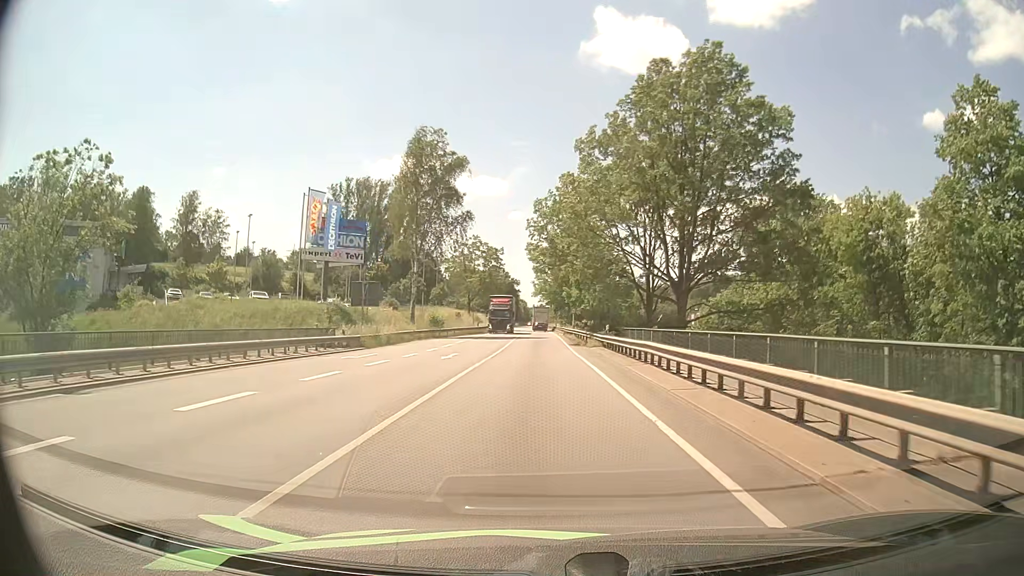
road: primary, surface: asphalt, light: Day
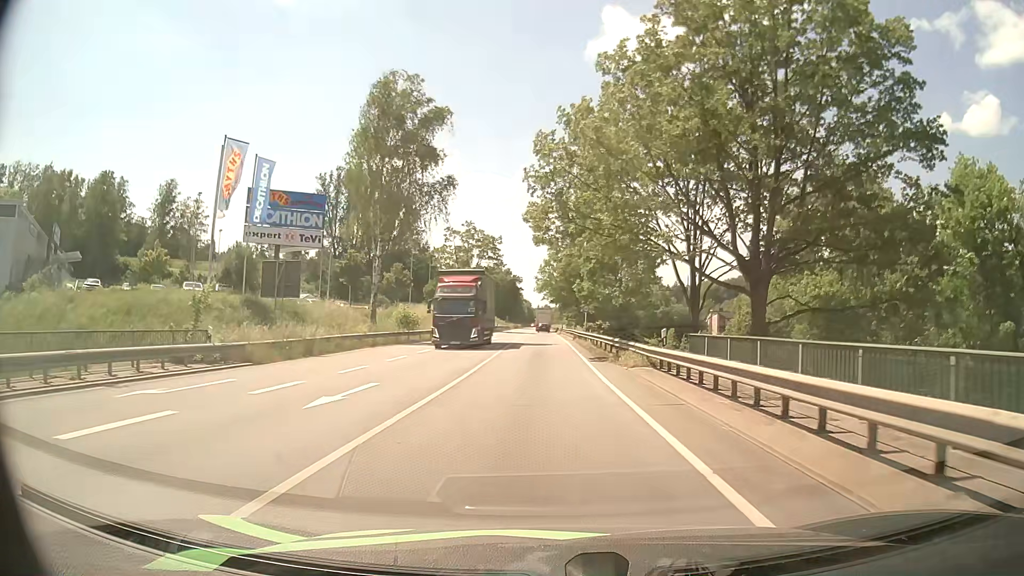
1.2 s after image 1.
(-0.1, +15.3) m; -1°
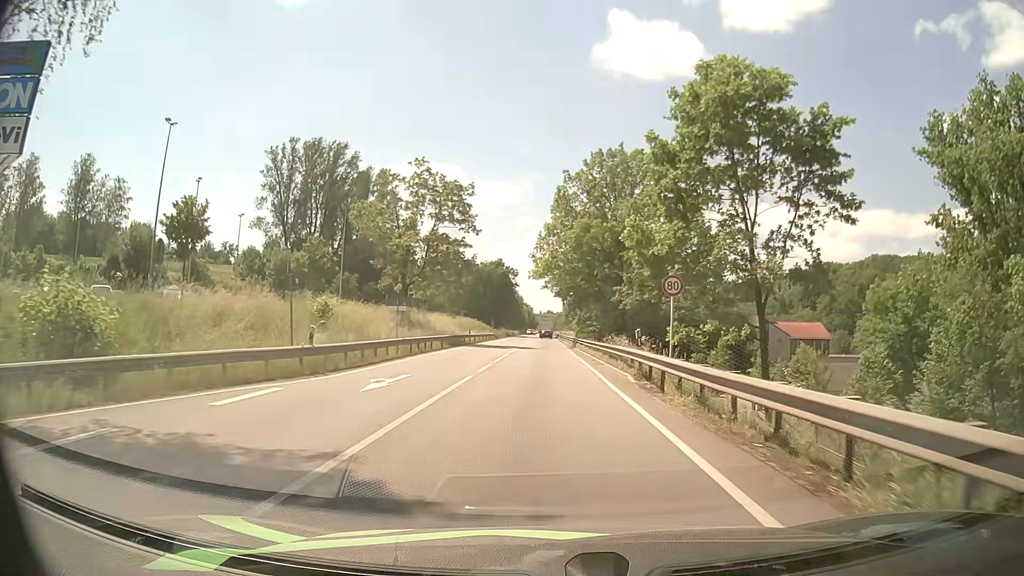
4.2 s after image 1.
(-0.2, +37.9) m; 0°
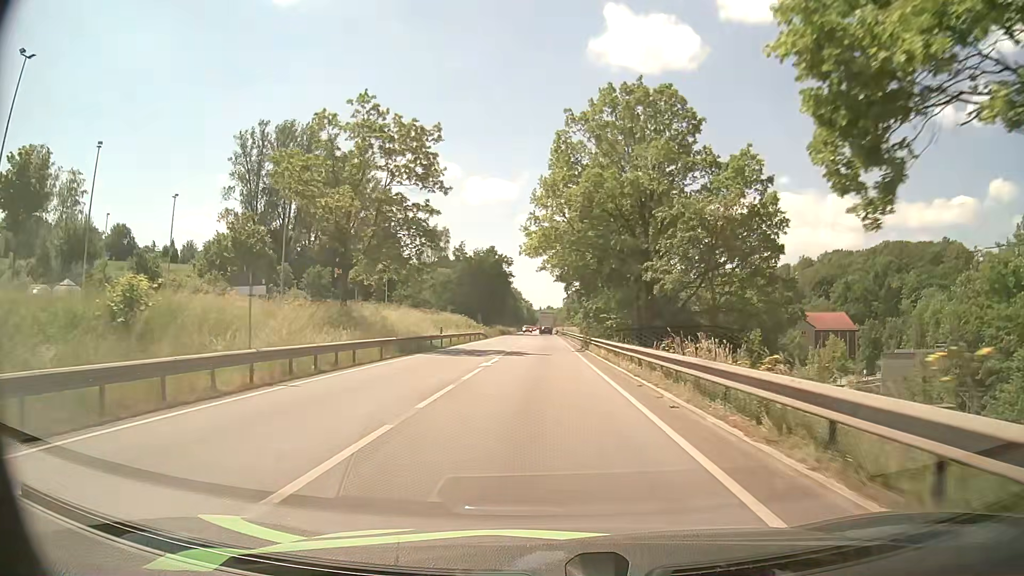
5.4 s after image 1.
(+0.1, +15.9) m; 0°
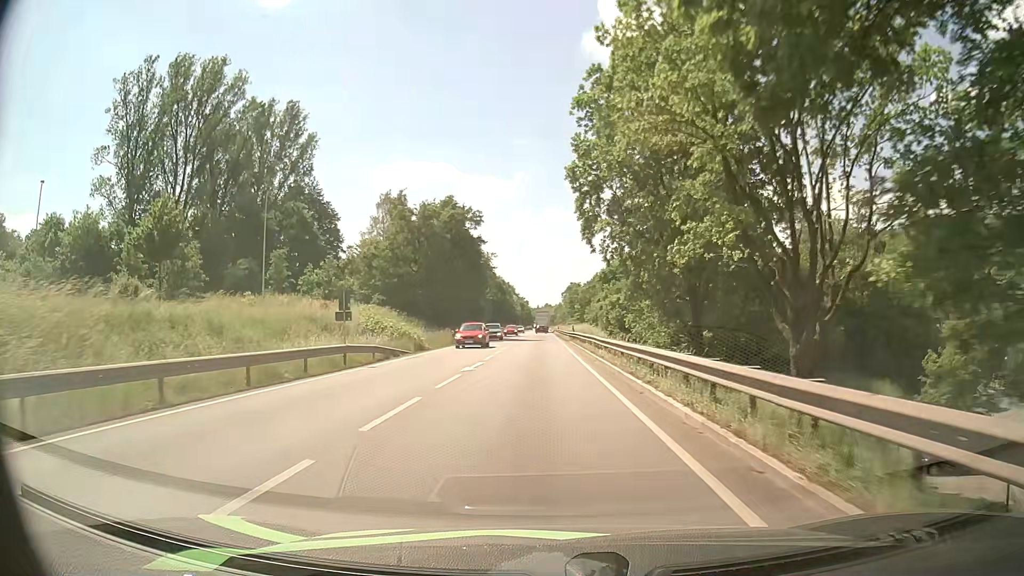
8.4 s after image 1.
(0.0, +44.5) m; 0°
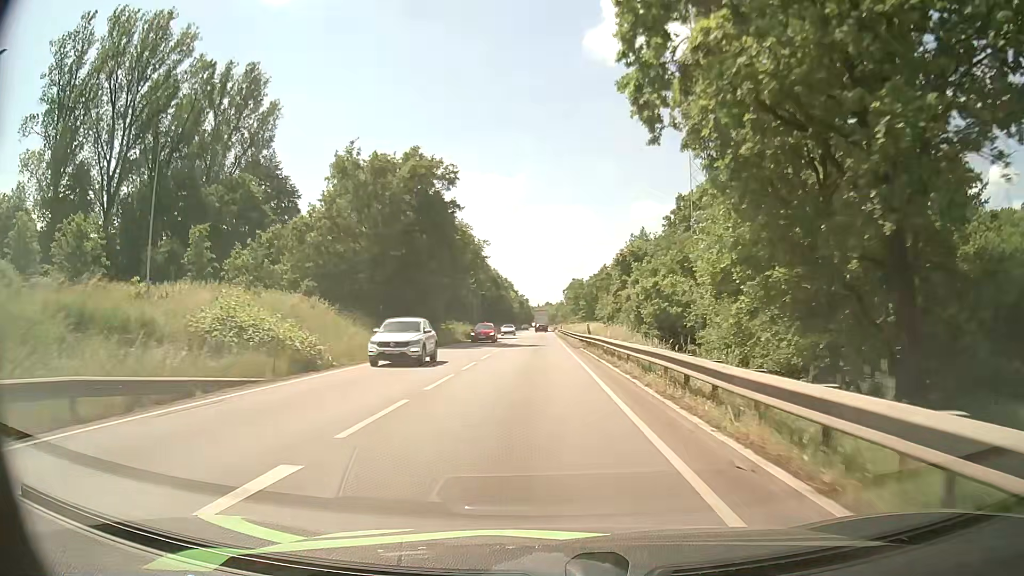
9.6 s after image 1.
(-0.1, +18.8) m; 0°
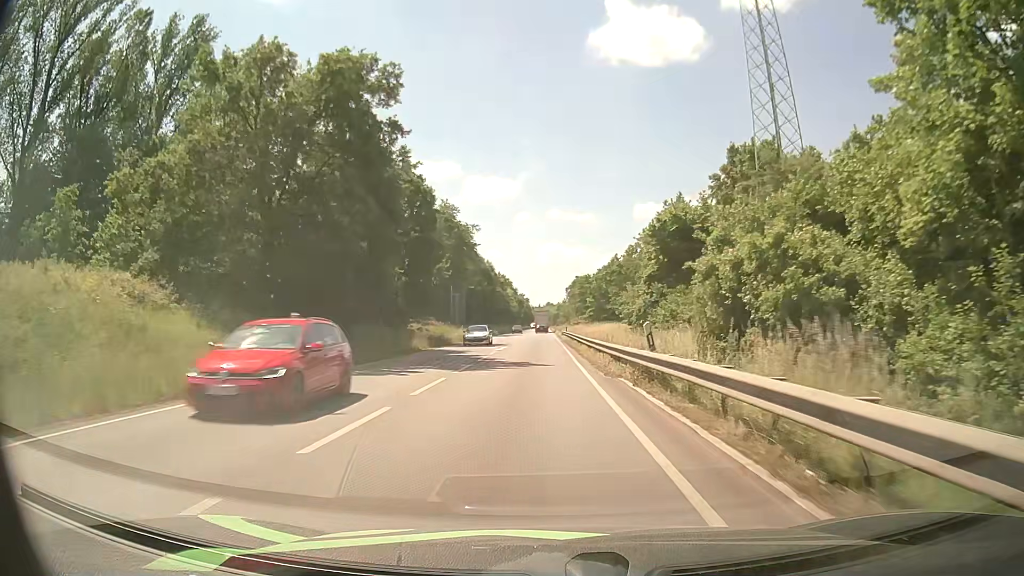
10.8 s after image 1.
(0.0, +19.2) m; 0°
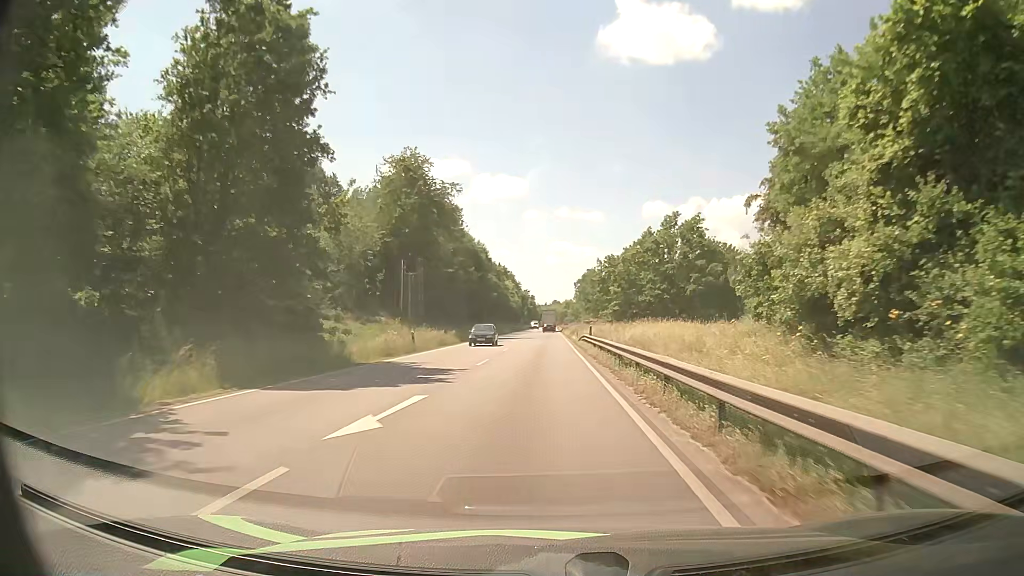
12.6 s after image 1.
(-0.2, +28.8) m; -1°
(0, +10) (0, +20) (0, +30) (0, +40) (0, +50) (0, +60) (0, +70) (0, +80) (0, +90) (0, +100) m
